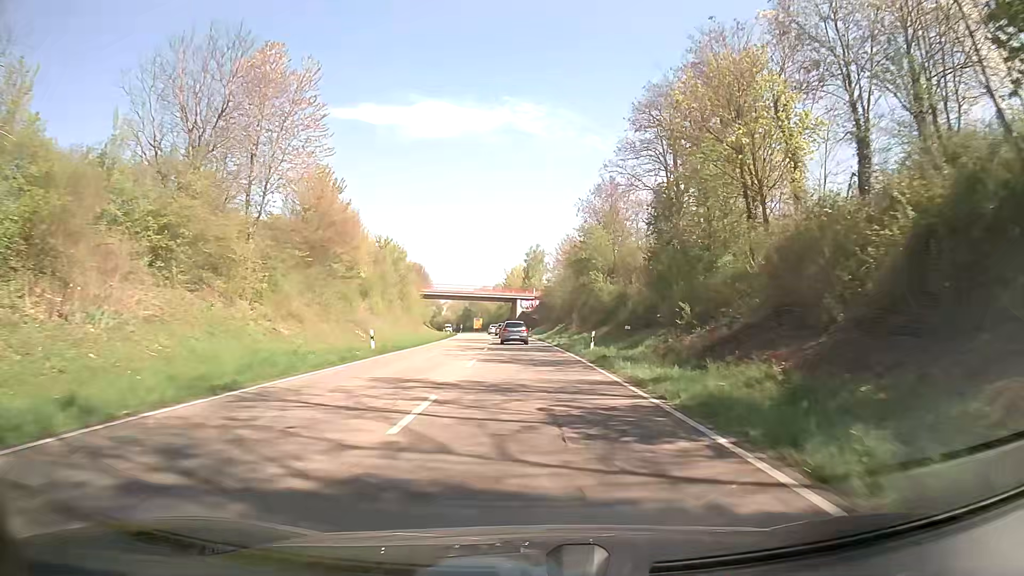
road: primary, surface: asphalt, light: Day
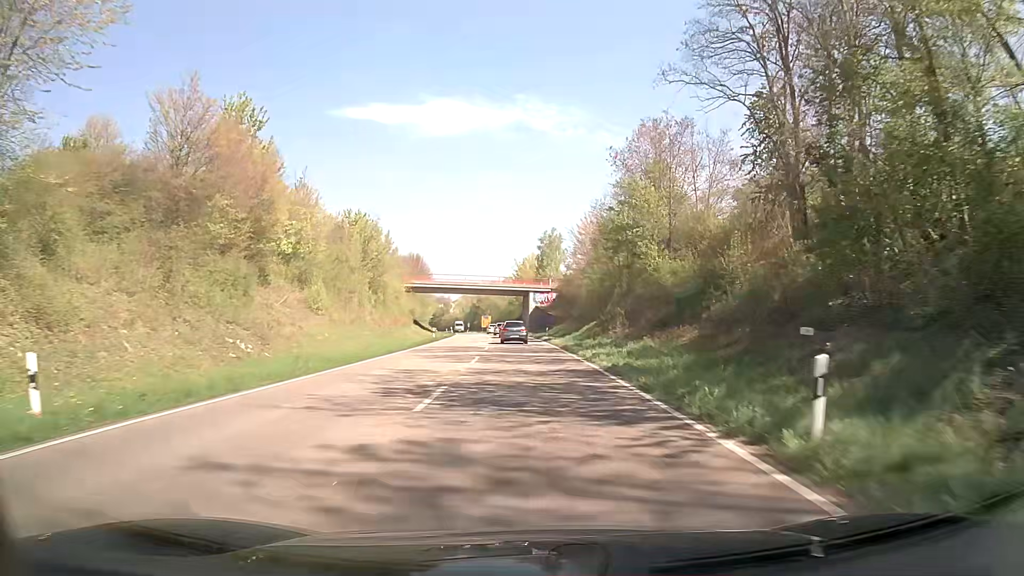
(-0.2, +22.1) m; -1°
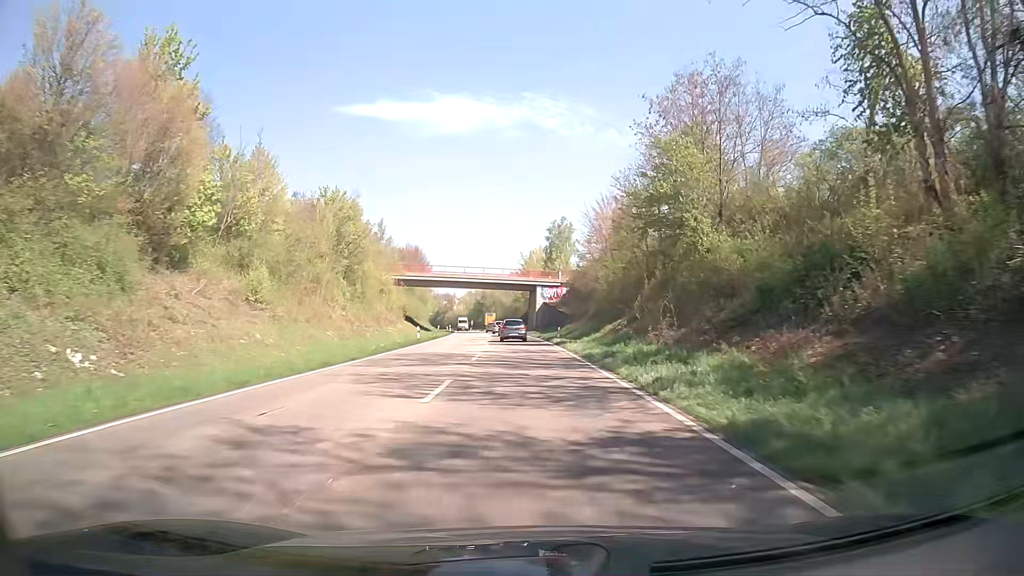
(-0.1, +11.1) m; -1°
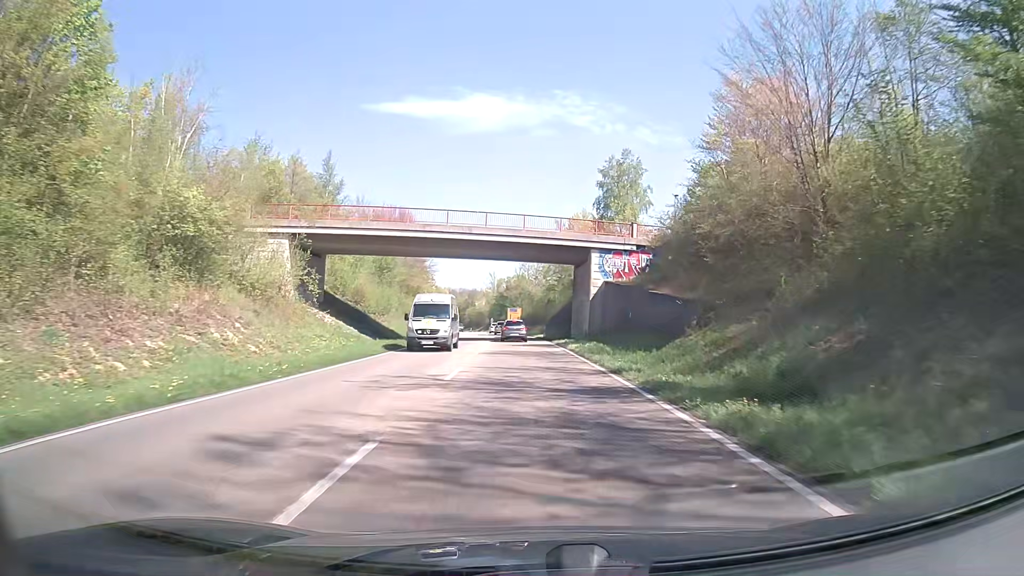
(-1.0, +43.9) m; -3°
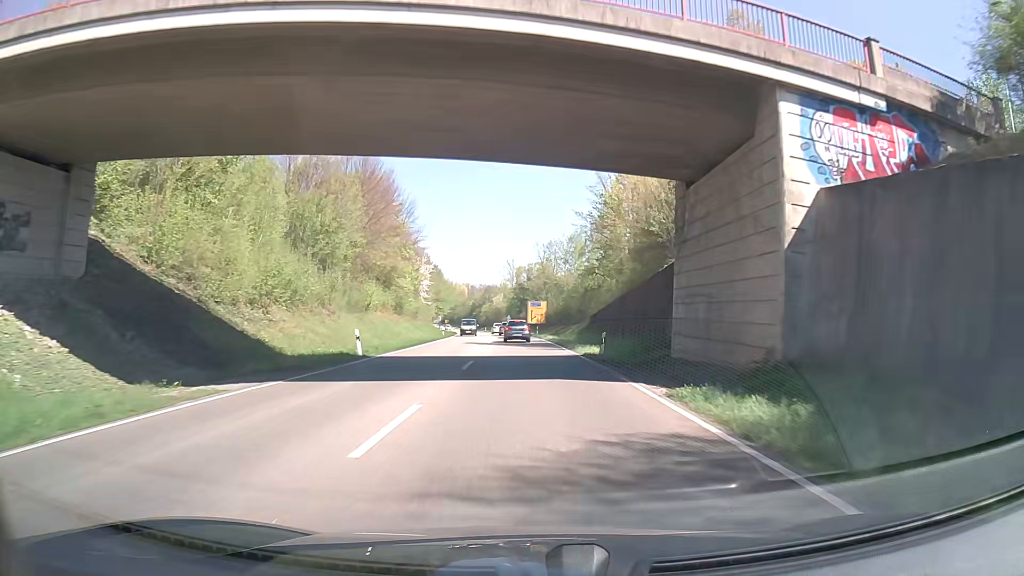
(-0.6, +32.9) m; -2°
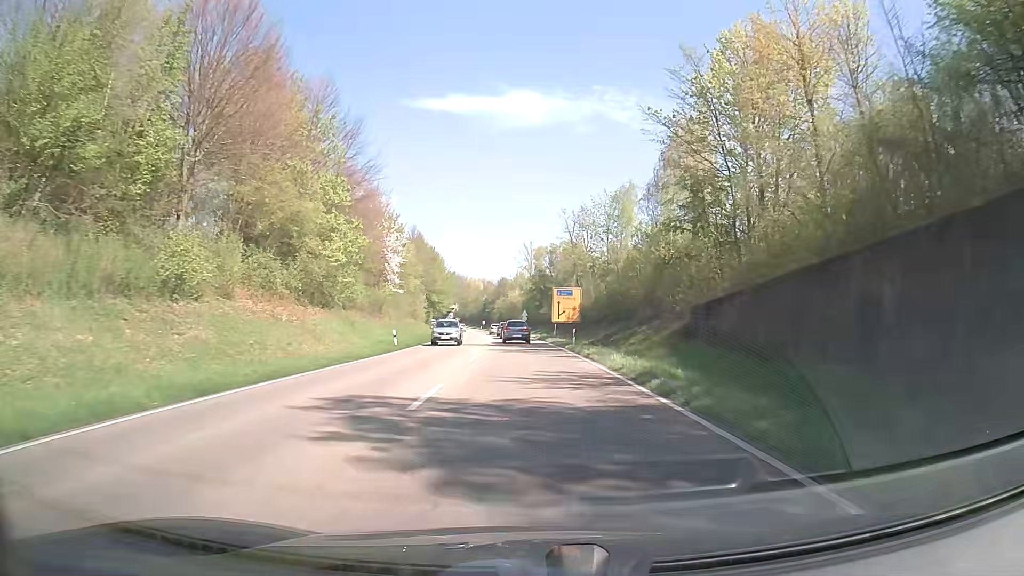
(-0.3, +32.9) m; -2°
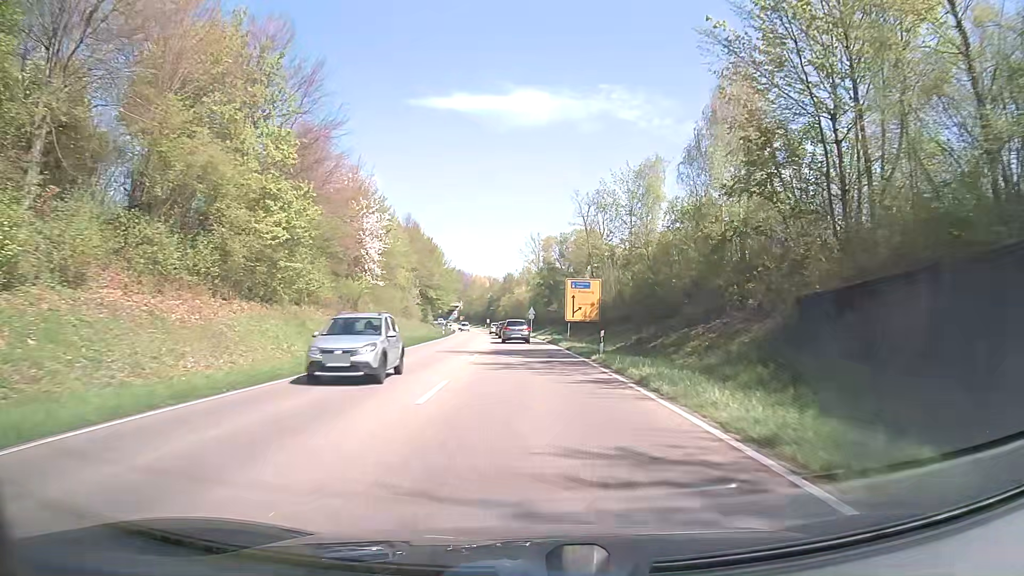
(0.0, +11.0) m; 0°
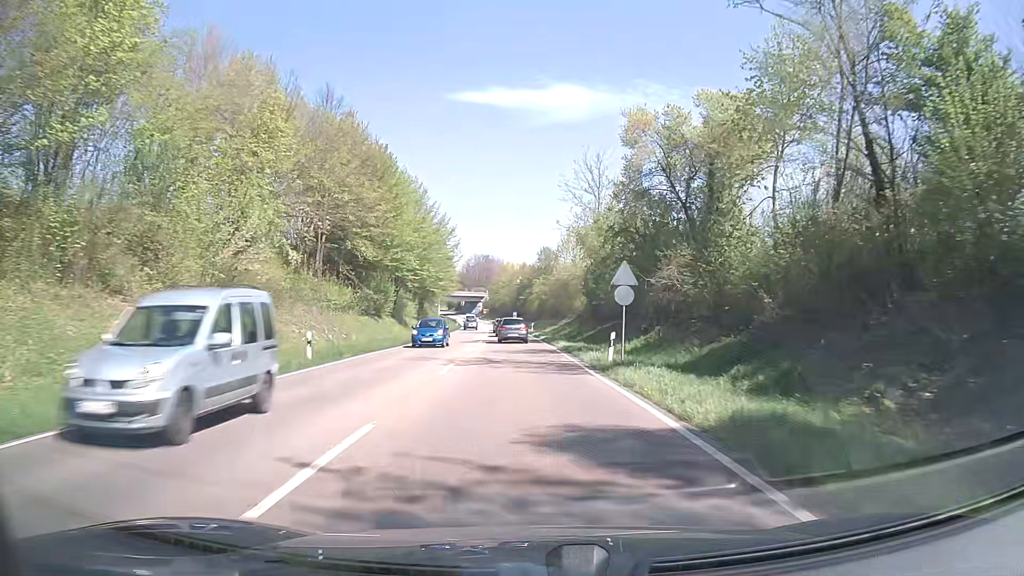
(-1.5, +54.6) m; -3°
(0, +10) (0, +20) (-1, +30) (-1, +40) (-1, +50) (-2, +60) (-3, +70) (-3, +80) (-4, +90) (-5, +100) m
